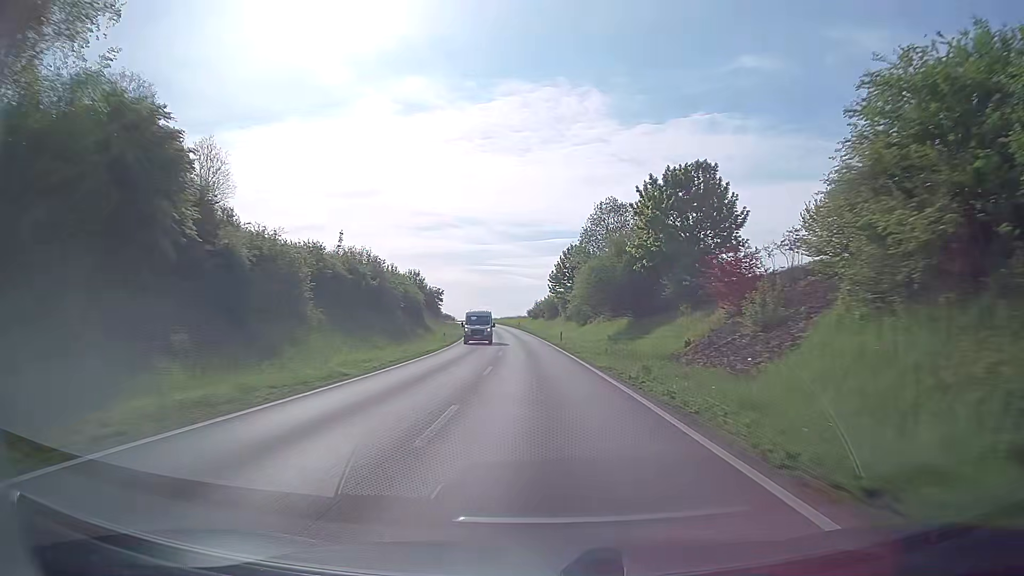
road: secondary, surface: asphalt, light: Day
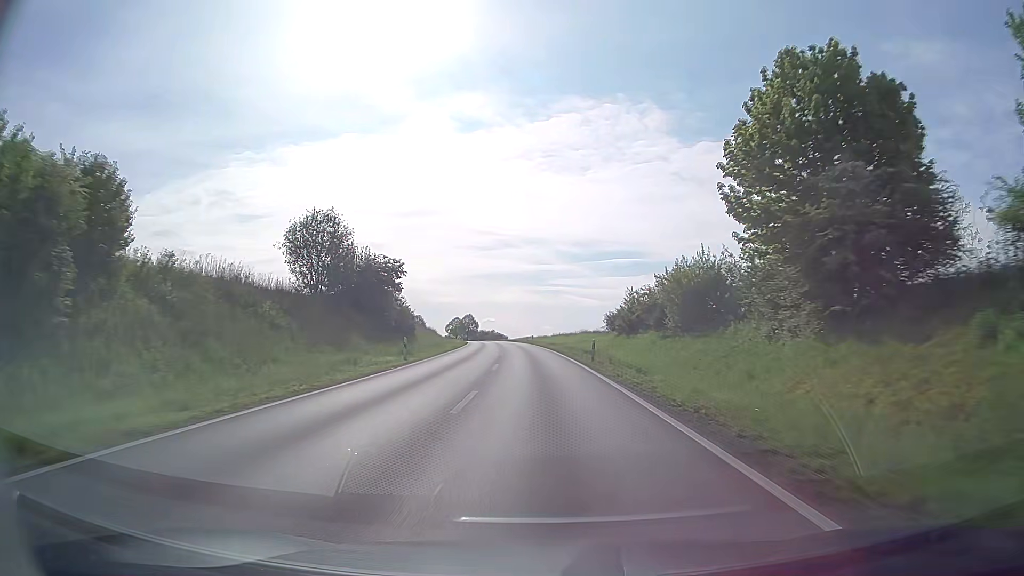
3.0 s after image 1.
(-3.0, +69.4) m; -5°
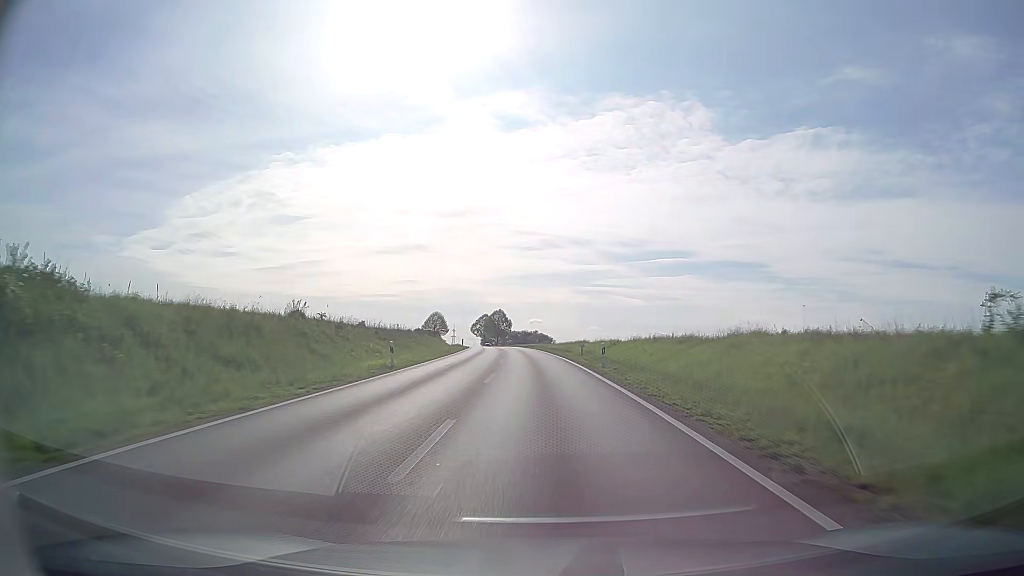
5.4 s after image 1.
(-1.8, +53.4) m; -4°
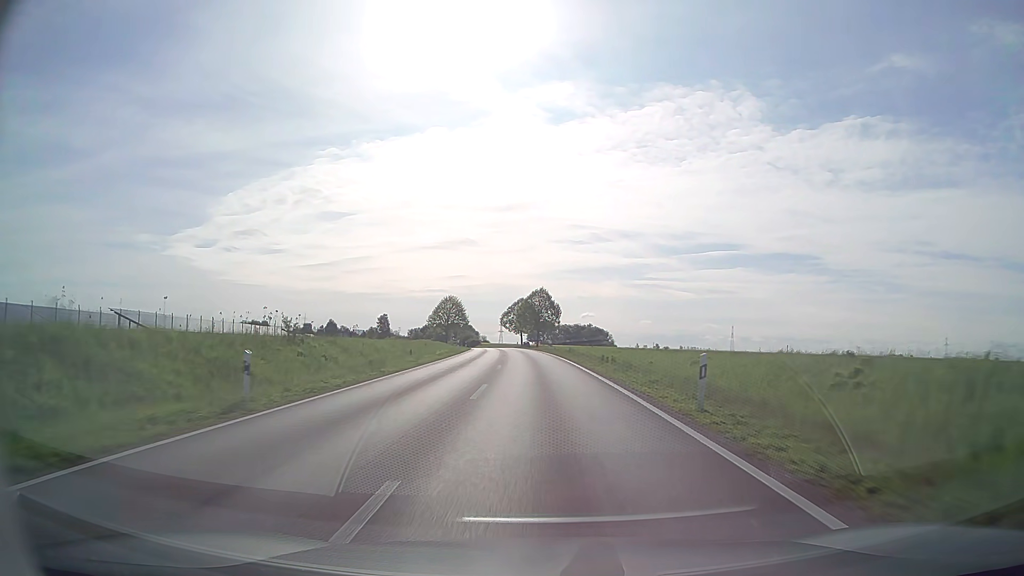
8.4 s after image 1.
(-2.8, +64.6) m; -5°
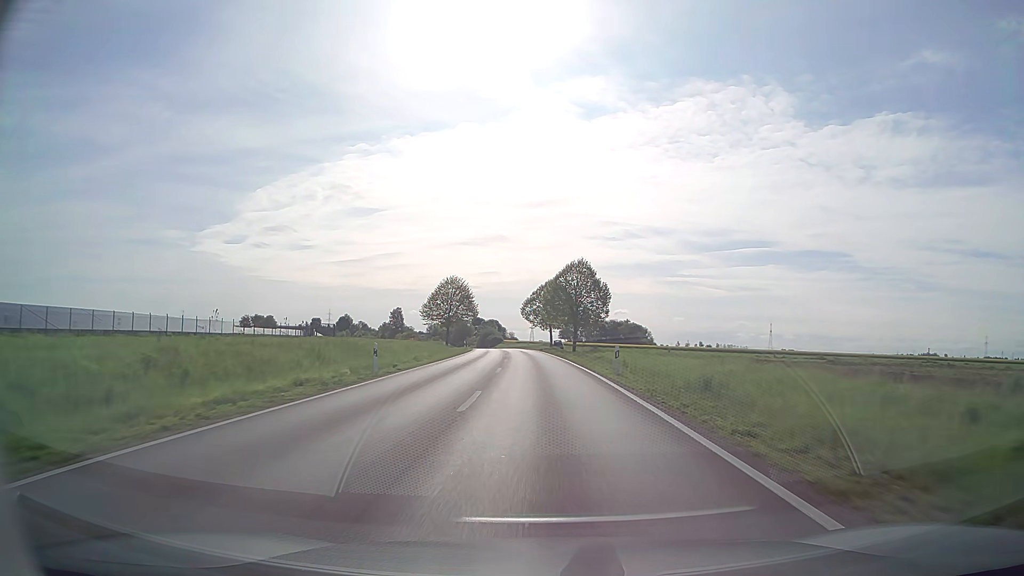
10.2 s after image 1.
(-0.8, +38.6) m; -3°
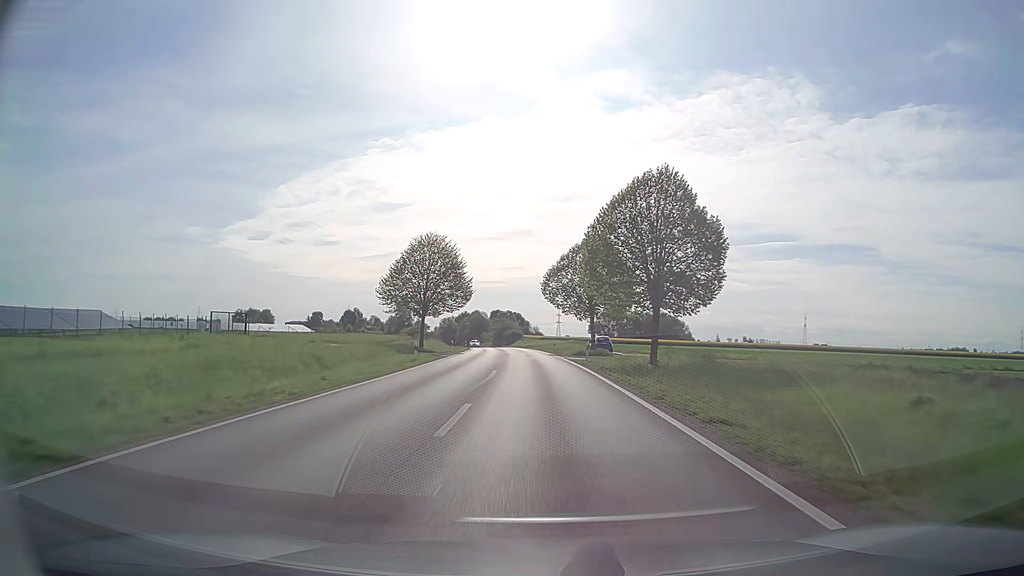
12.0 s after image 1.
(-0.9, +39.5) m; -2°
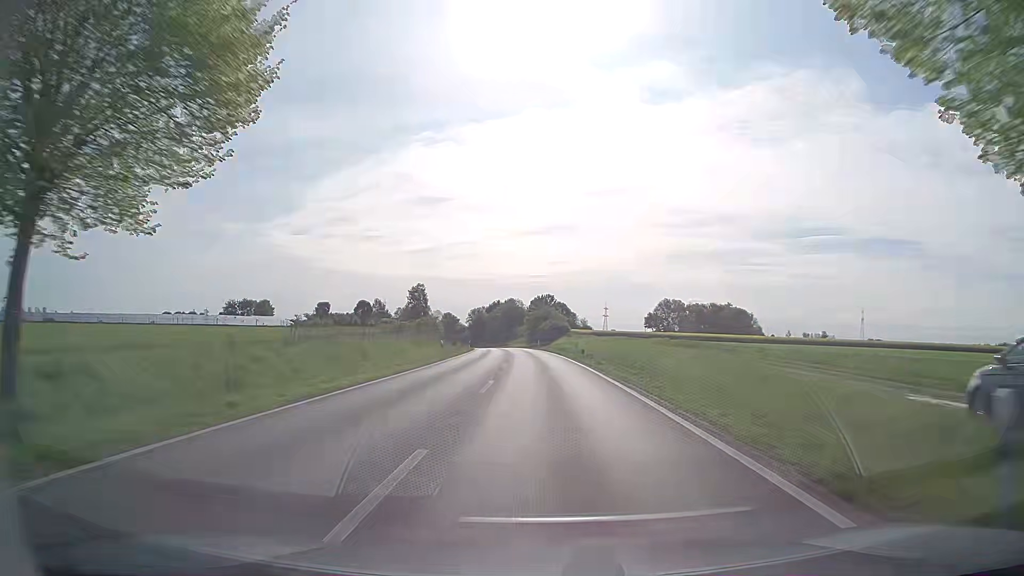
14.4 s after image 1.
(-1.8, +53.7) m; -4°
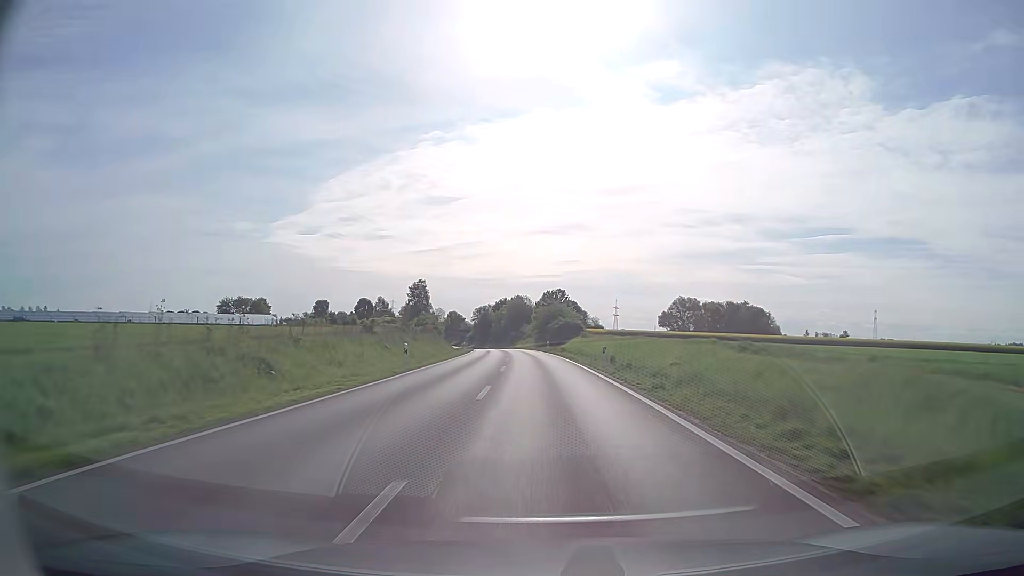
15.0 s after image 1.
(-0.1, +13.7) m; -1°
(0, +10) (0, +20) (-1, +30) (-1, +40) (-2, +50) (-2, +60) (-3, +70) (-4, +80) (-5, +90) (-6, +100) m
